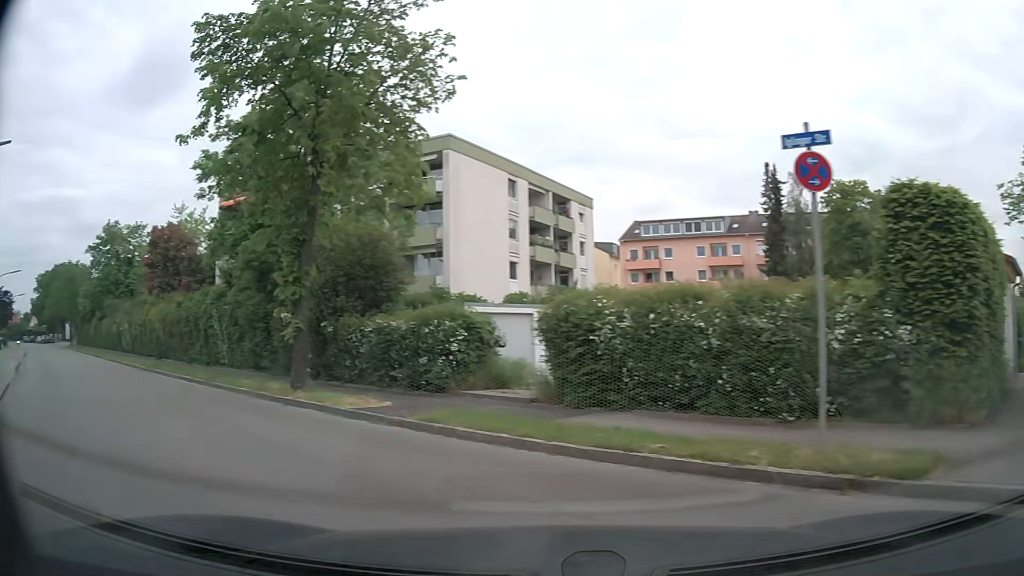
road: residential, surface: asphalt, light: Day
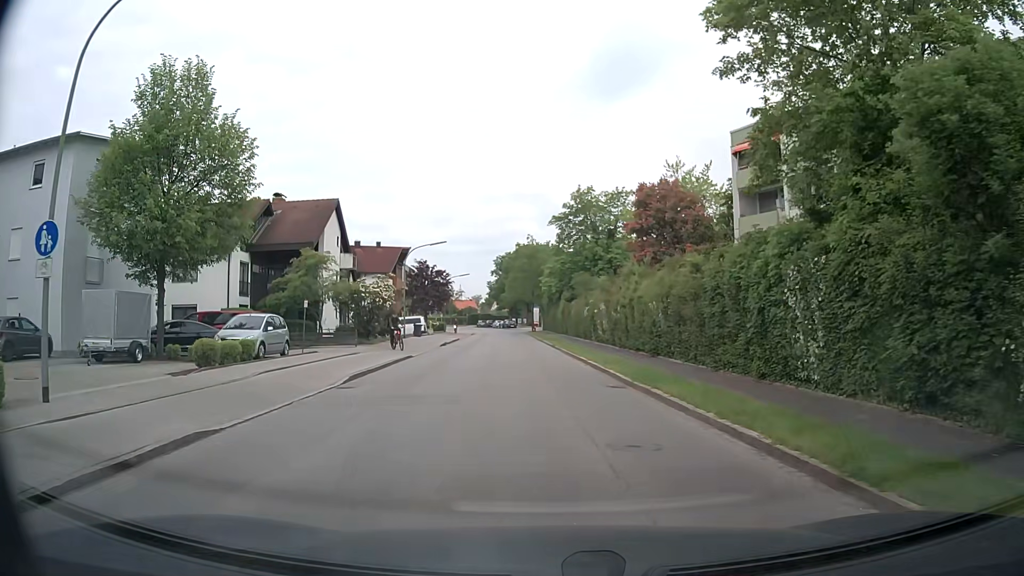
(-6.5, +12.5) m; -41°
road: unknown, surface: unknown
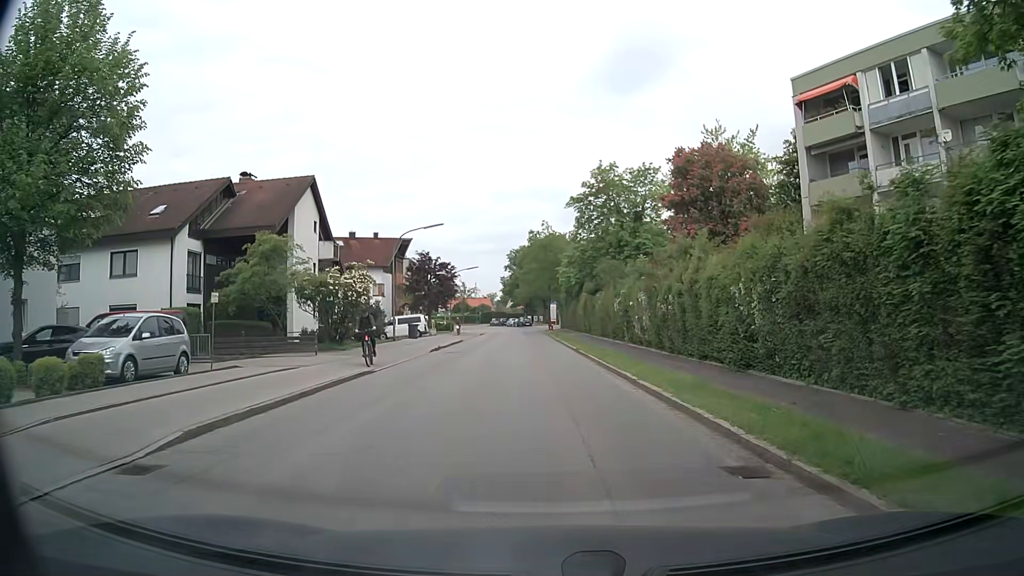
(-0.1, +9.0) m; -2°
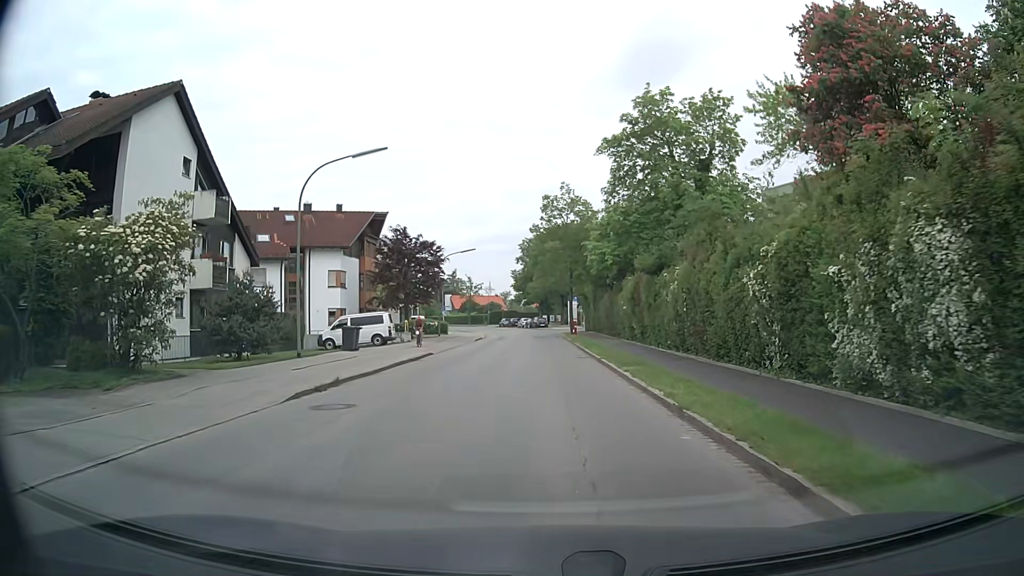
(-0.2, +19.4) m; -1°
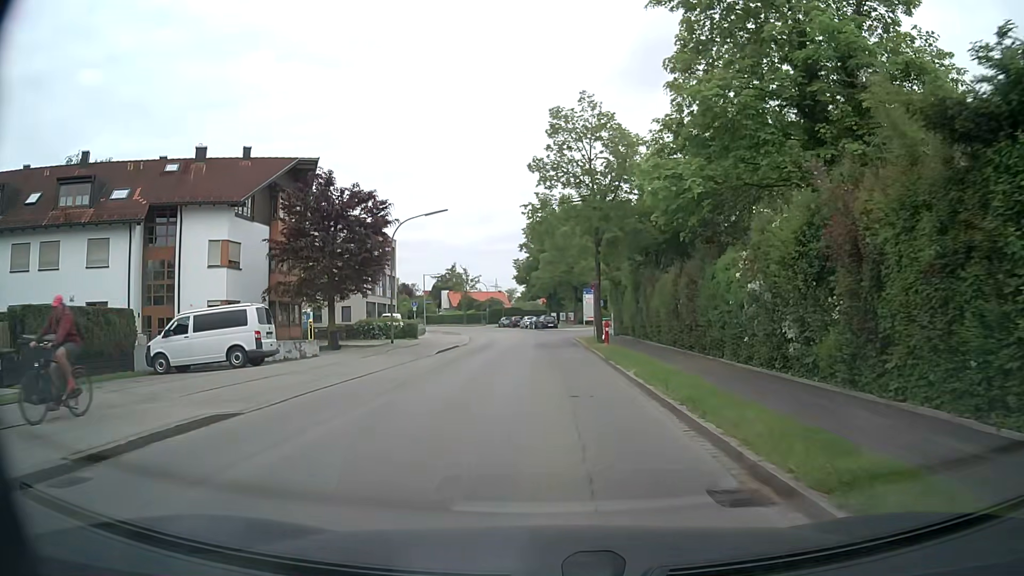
(-0.1, +20.0) m; -1°
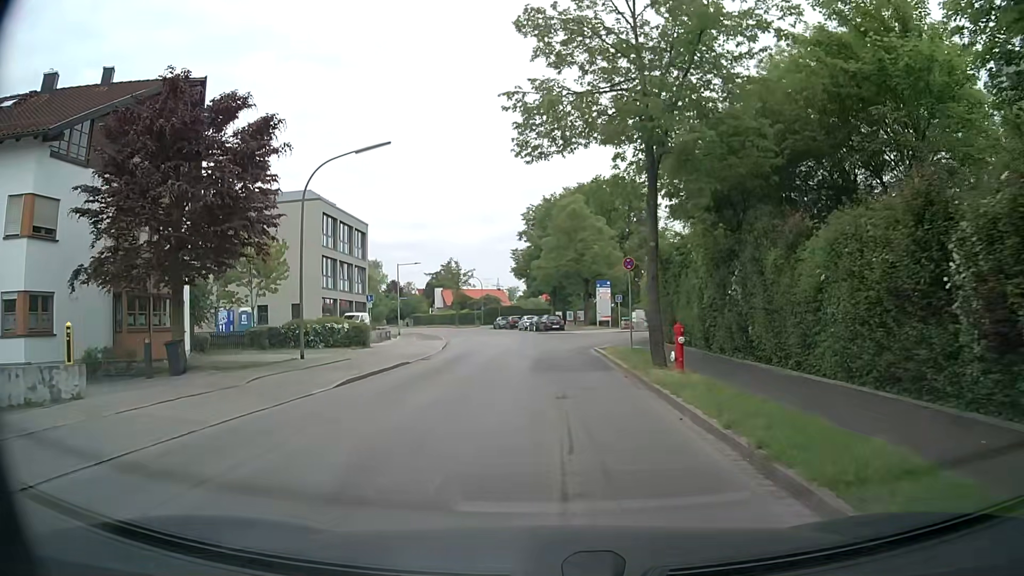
(+0.1, +14.6) m; 0°
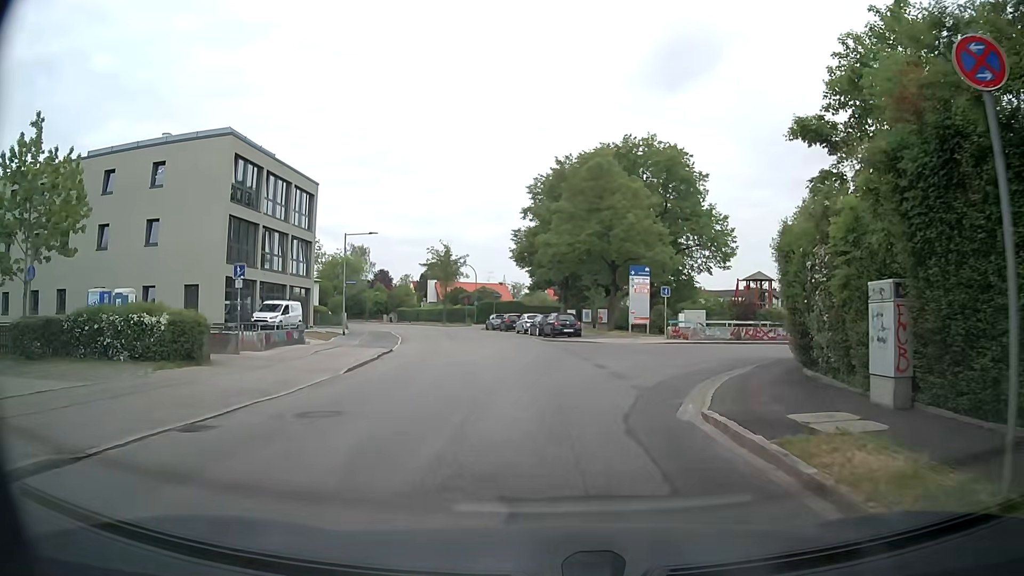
(-0.2, +18.1) m; -1°
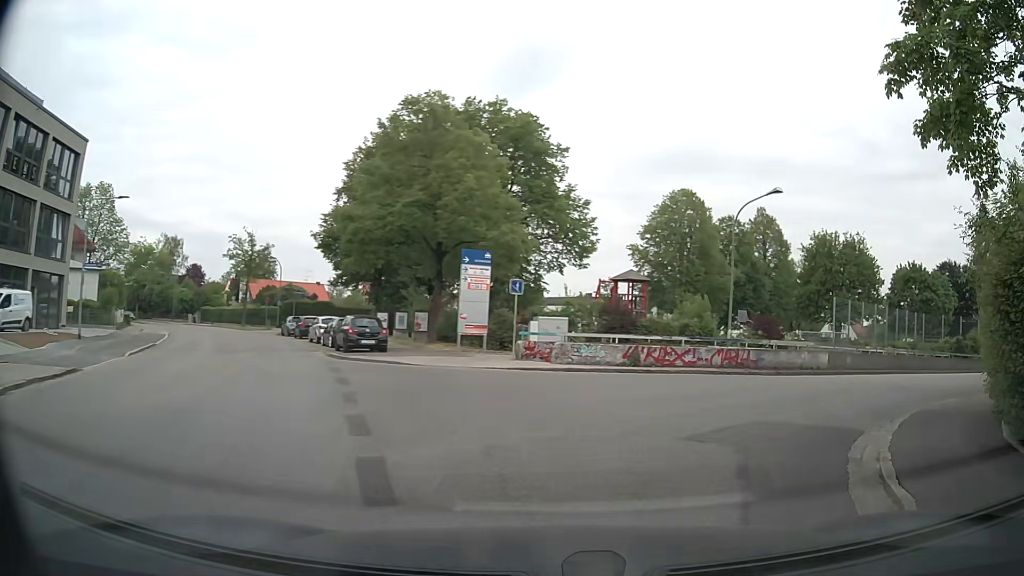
(+0.8, +12.4) m; +14°
(+3, +10) (+9, +17) (+16, +24) (+24, +30) (+32, +36) (+40, +43) (+48, +49) (+55, +55) (+63, +61) (+70, +68) m
